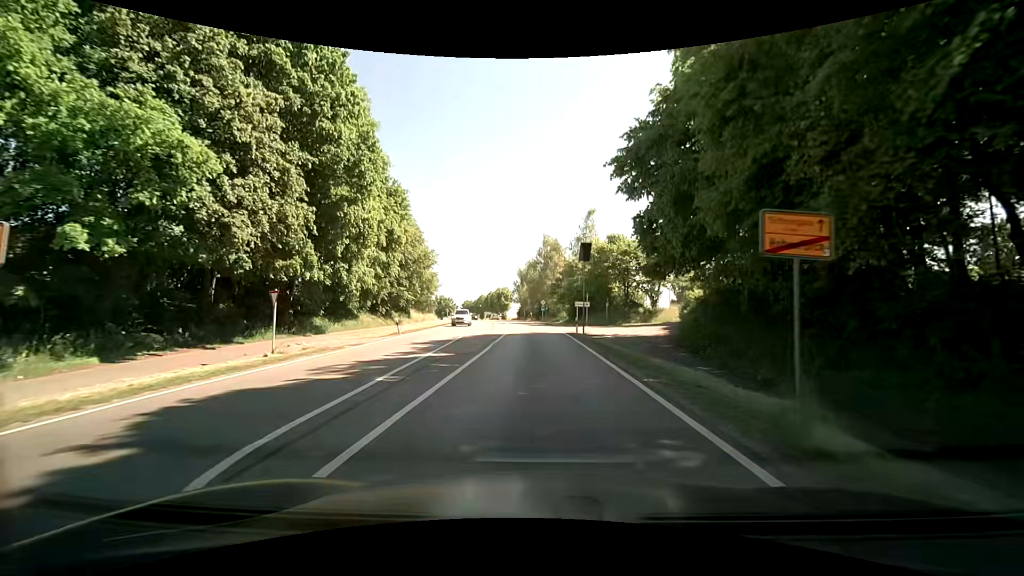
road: primary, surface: asphalt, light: Day
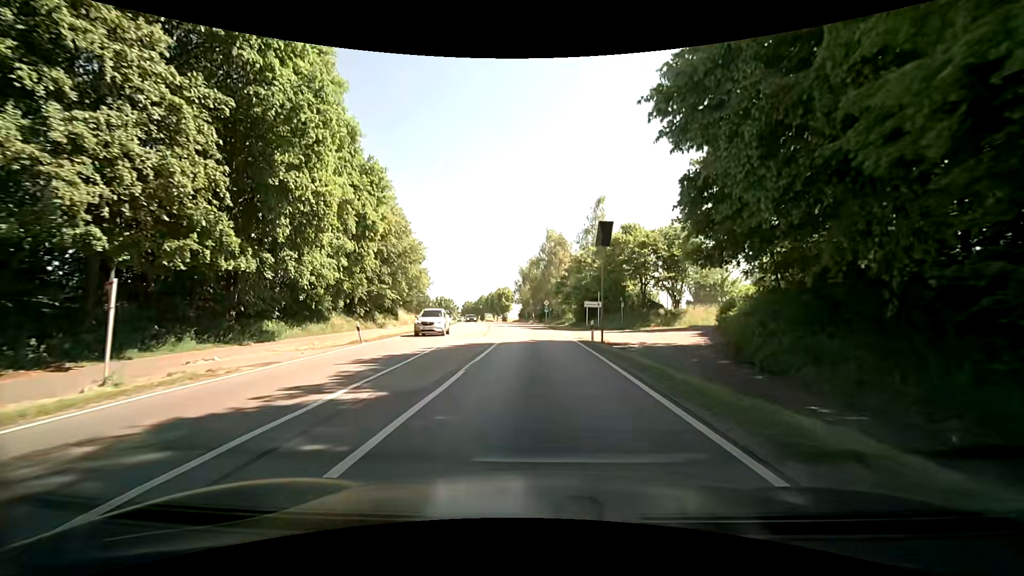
(0.0, +7.6) m; 0°
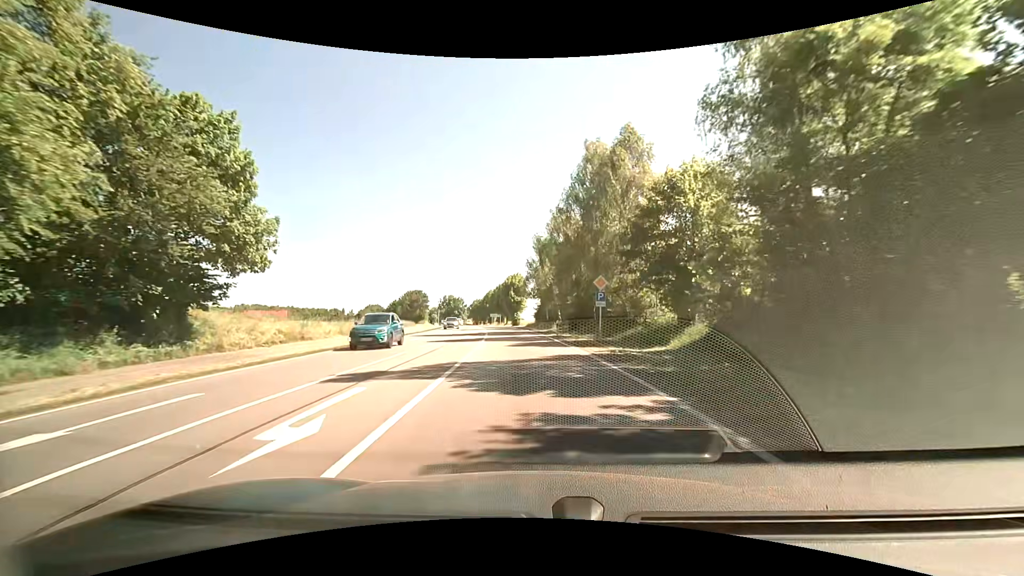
(+1.3, +42.9) m; +1°
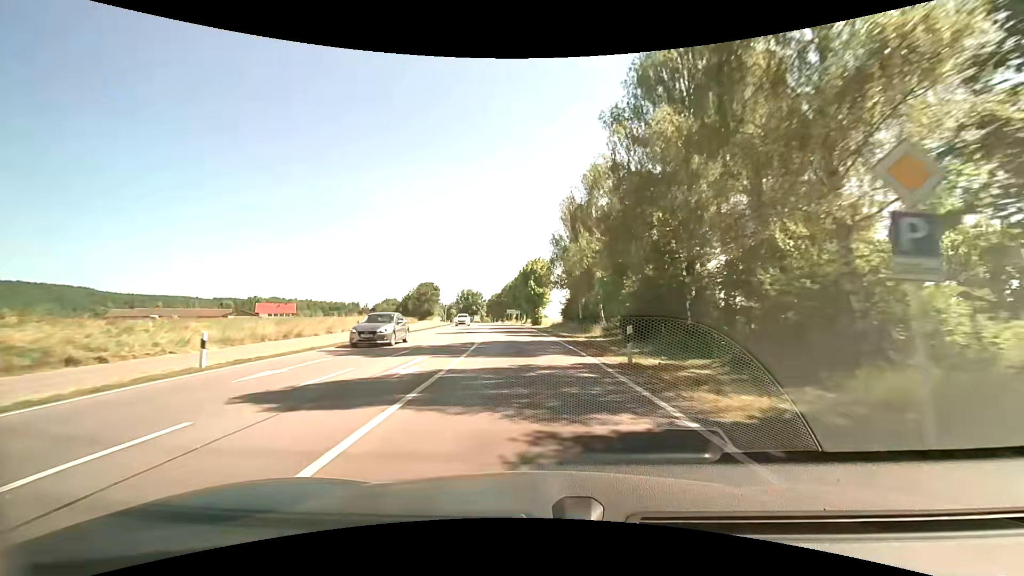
(-0.3, +19.5) m; -3°
(0, +10) (-1, +20) (-1, +30) (-2, +40) (-3, +50) (-5, +60) (-6, +70) (-7, +80) (-9, +89) (-11, +99) m
